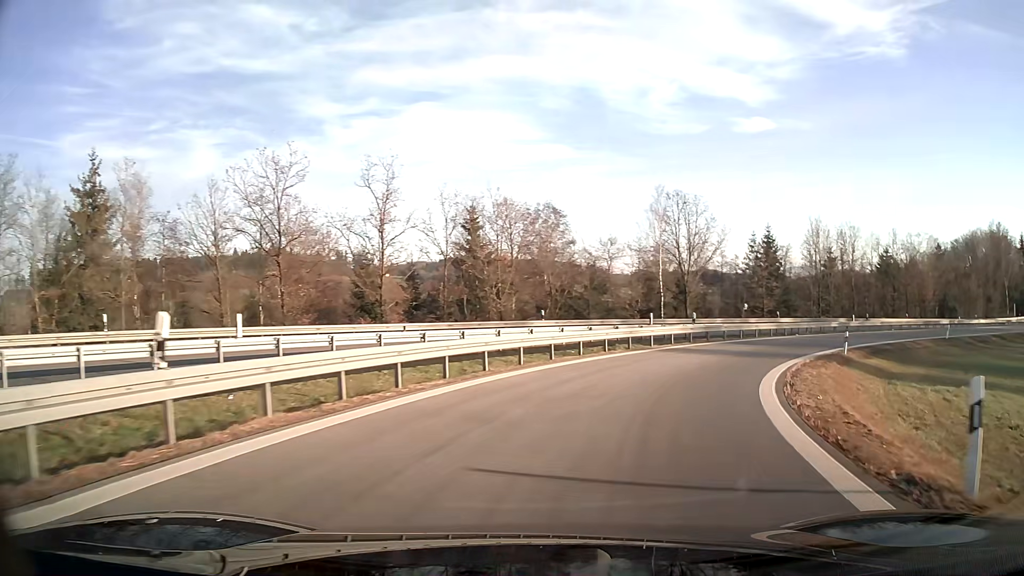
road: motorway_link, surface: asphalt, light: Day
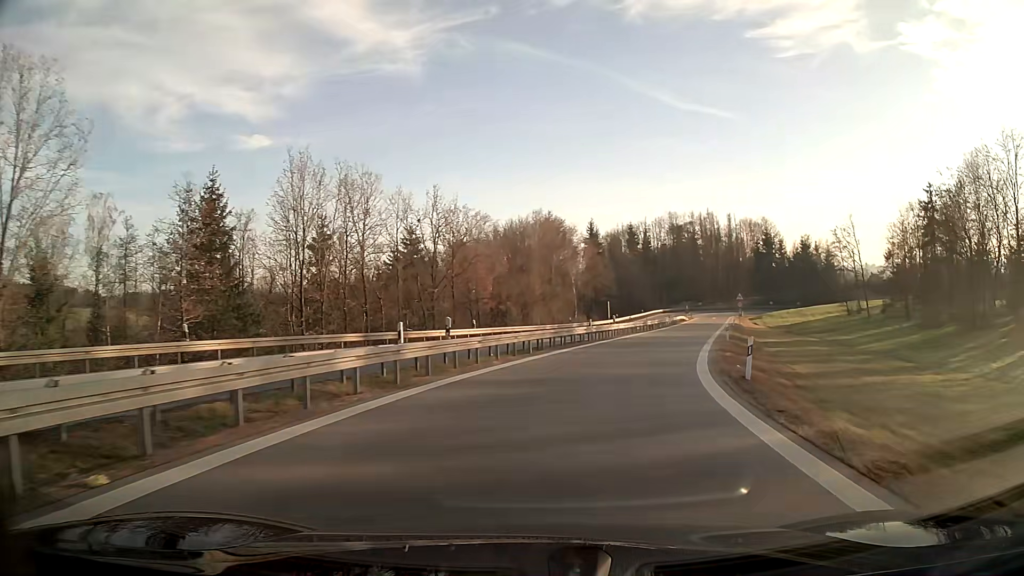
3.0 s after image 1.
(+14.3, +33.7) m; +42°
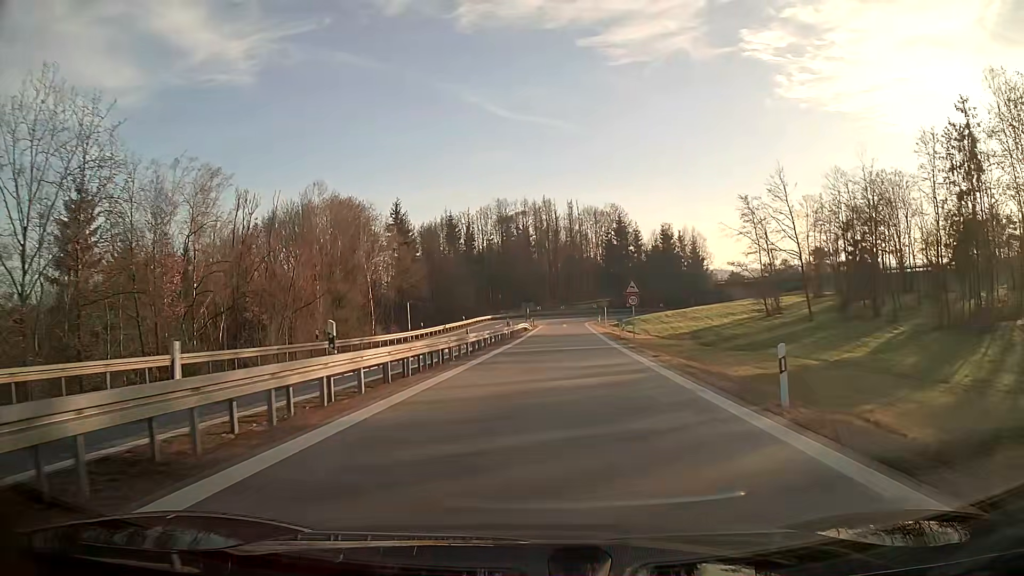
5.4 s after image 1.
(+4.7, +32.3) m; +13°
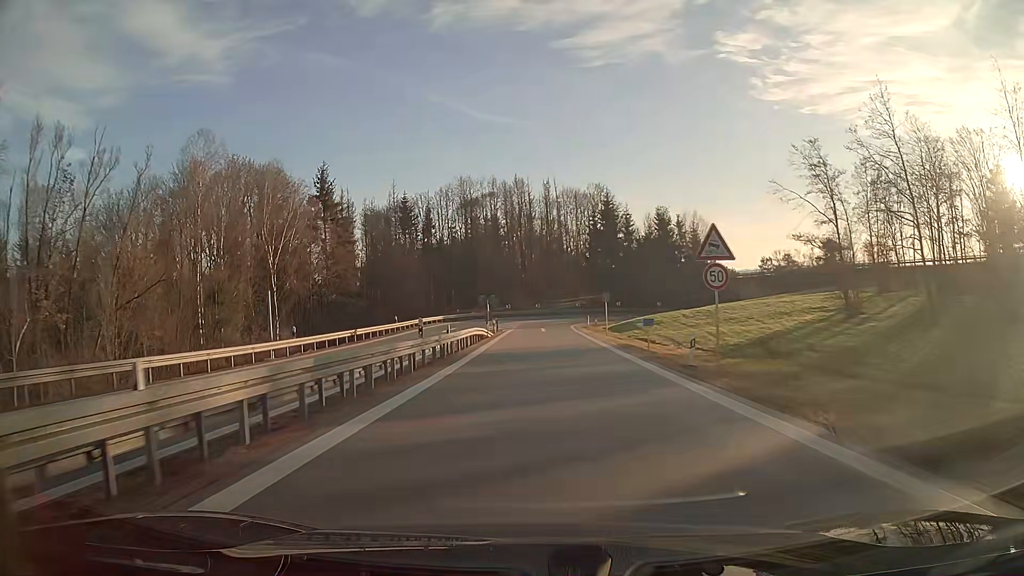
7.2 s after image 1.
(+0.5, +25.3) m; +2°
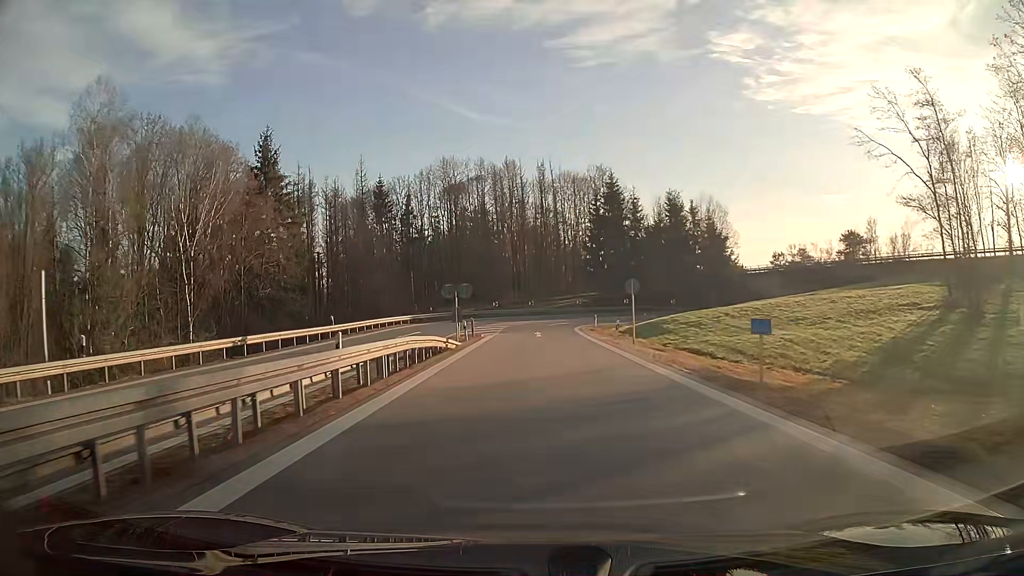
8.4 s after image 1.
(+0.1, +16.0) m; 0°
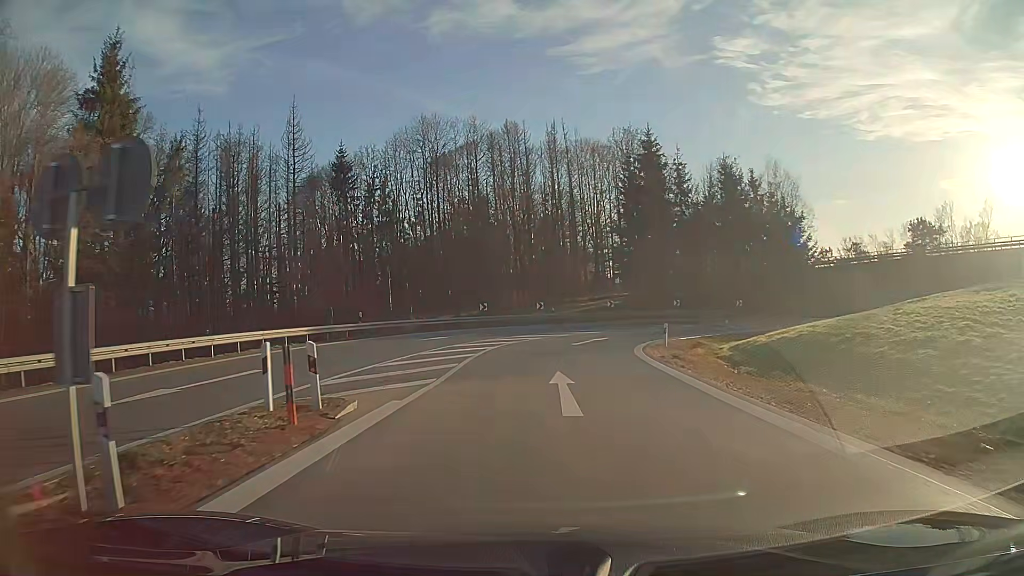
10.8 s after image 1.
(-0.1, +28.1) m; -1°
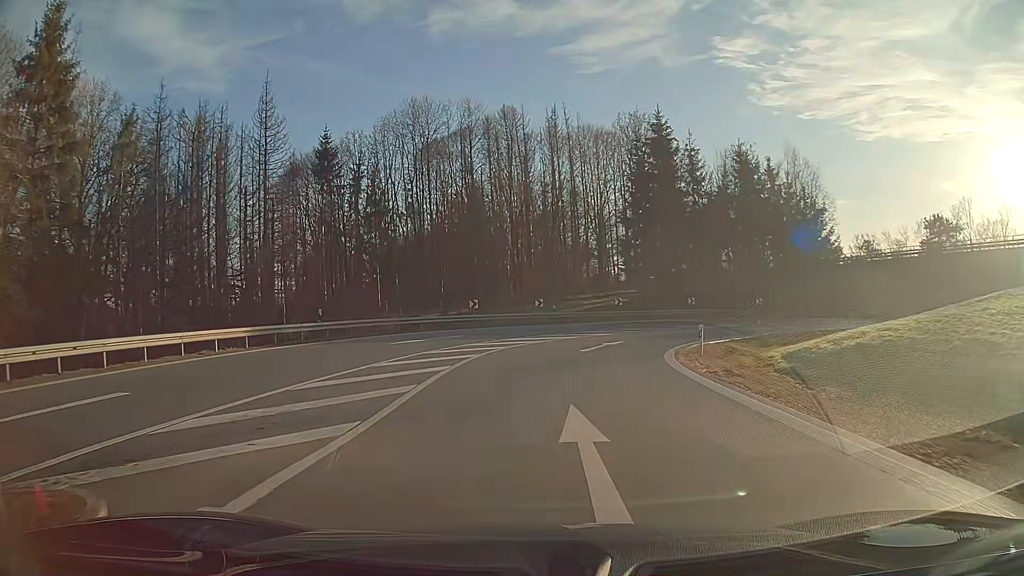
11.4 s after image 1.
(0.0, +6.6) m; +1°
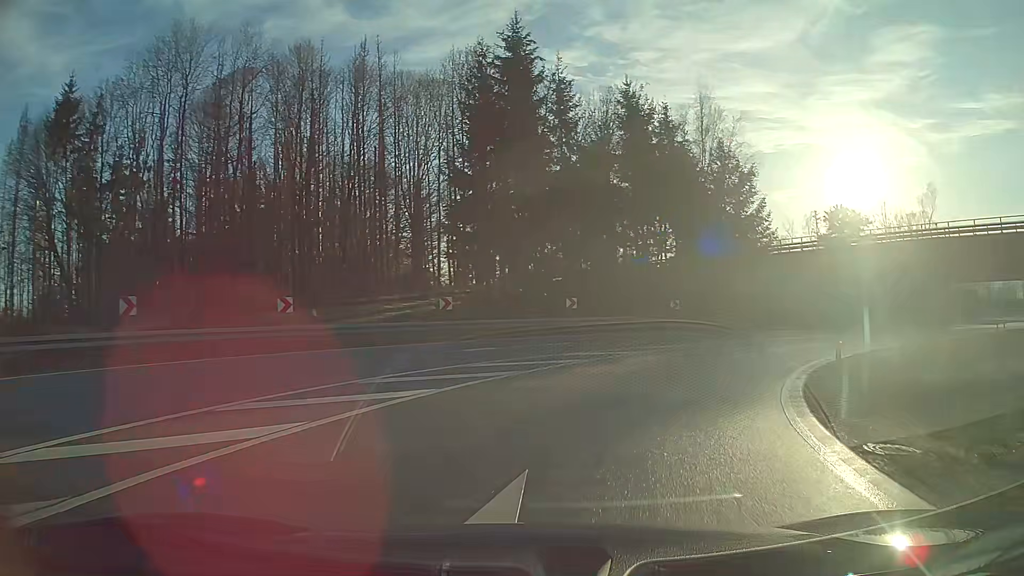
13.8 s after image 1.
(+2.7, +24.1) m; +18°
(+1, +10) (+5, +19) (+11, +27) (+19, +34) (+27, +40) (+35, +46) (+43, +51) (+51, +57) (+59, +63) (+67, +69) m
